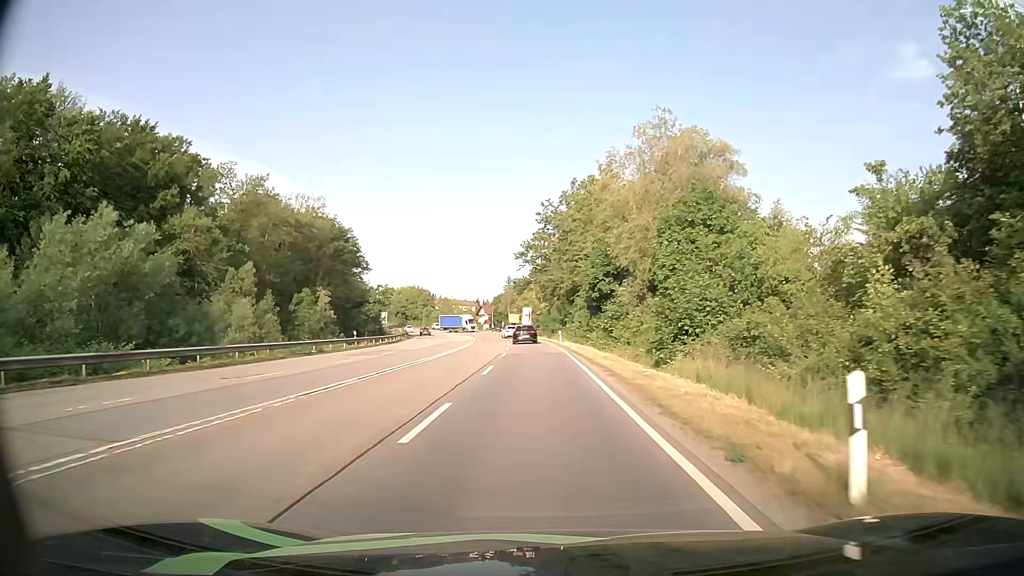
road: secondary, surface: asphalt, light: Day
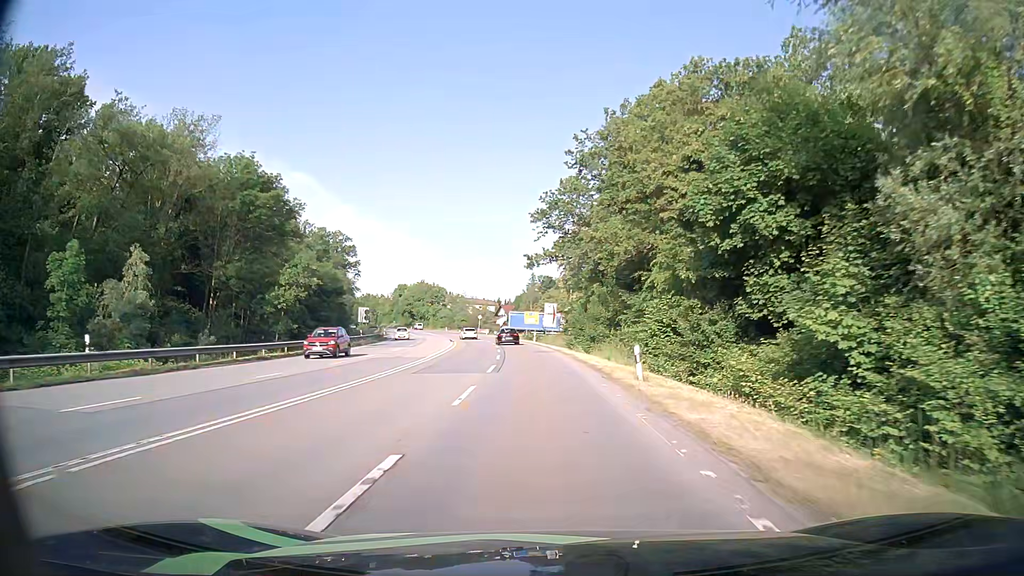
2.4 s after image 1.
(-0.5, +36.1) m; -2°
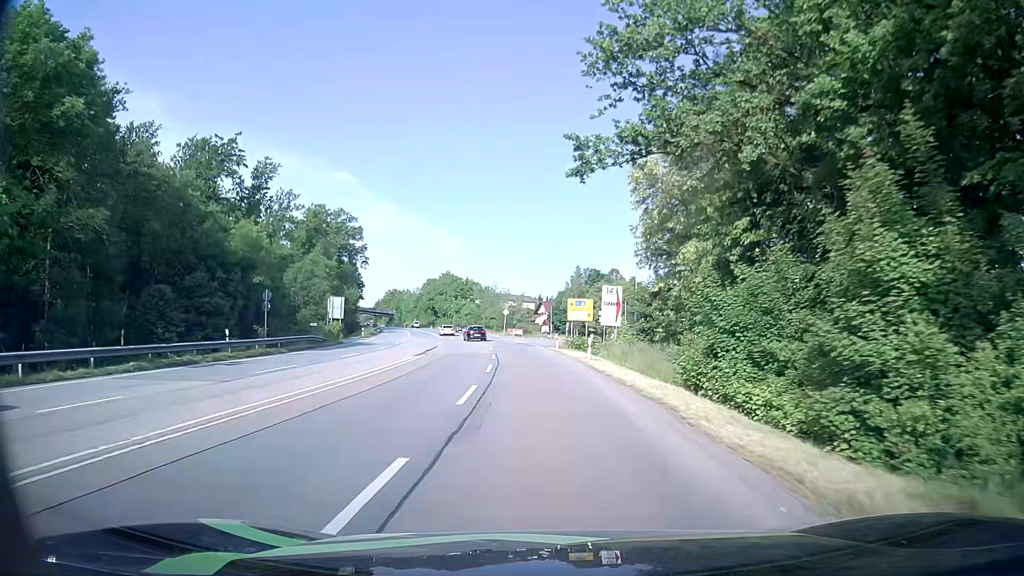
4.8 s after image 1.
(-1.0, +36.3) m; -4°
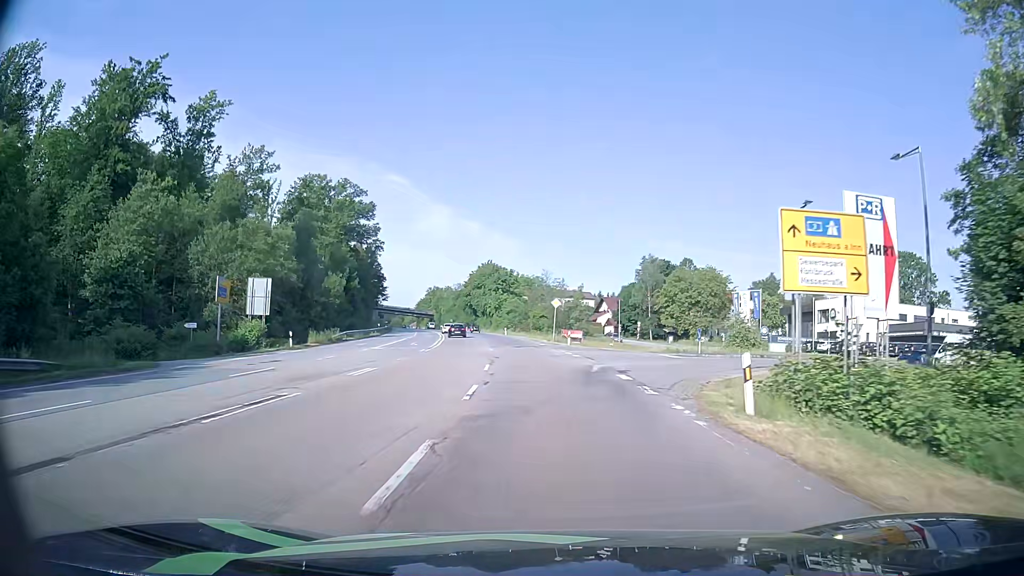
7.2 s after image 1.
(-1.3, +36.5) m; -5°
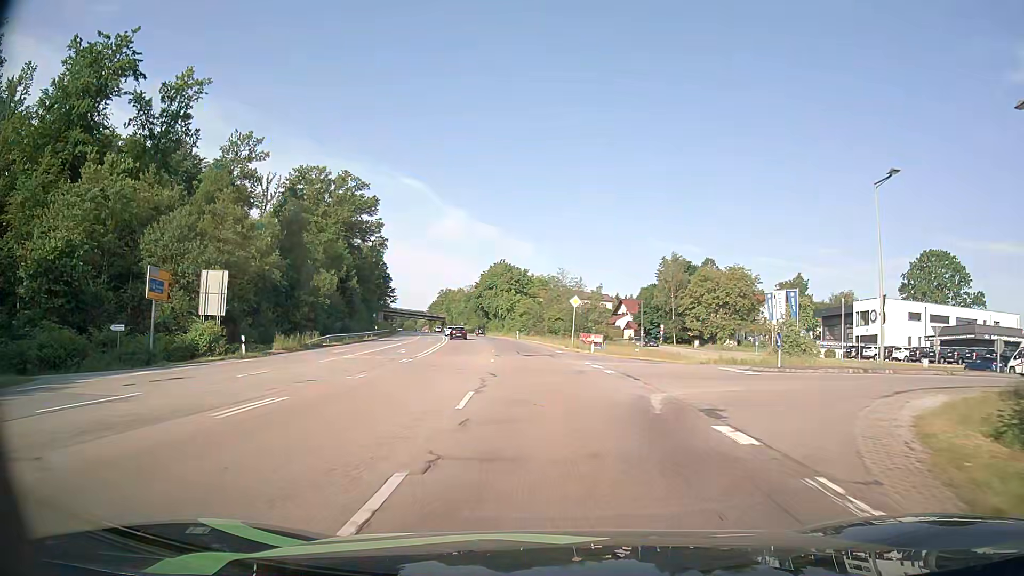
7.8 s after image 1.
(0.0, +9.2) m; -1°
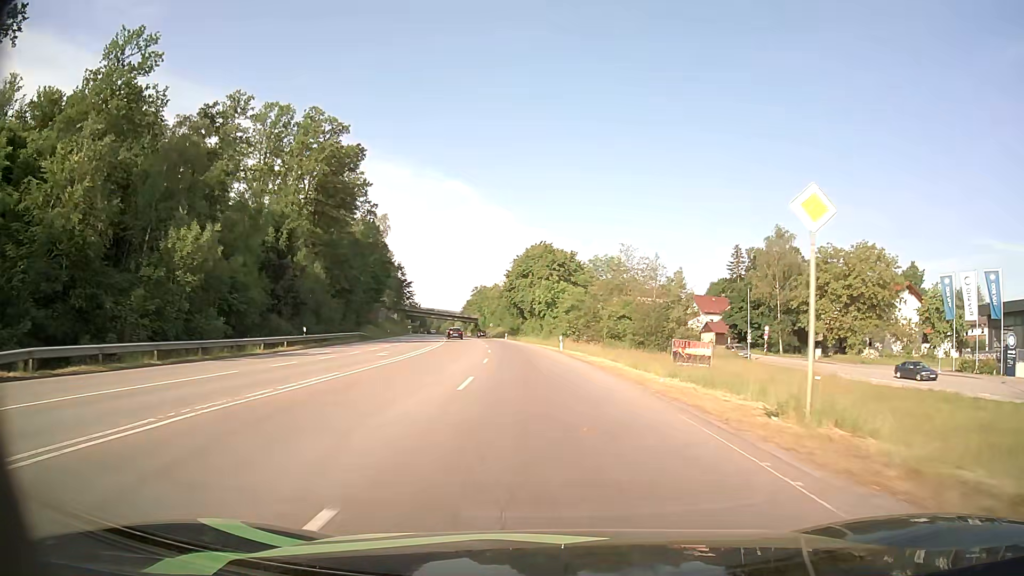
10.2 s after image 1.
(-1.4, +36.9) m; -4°
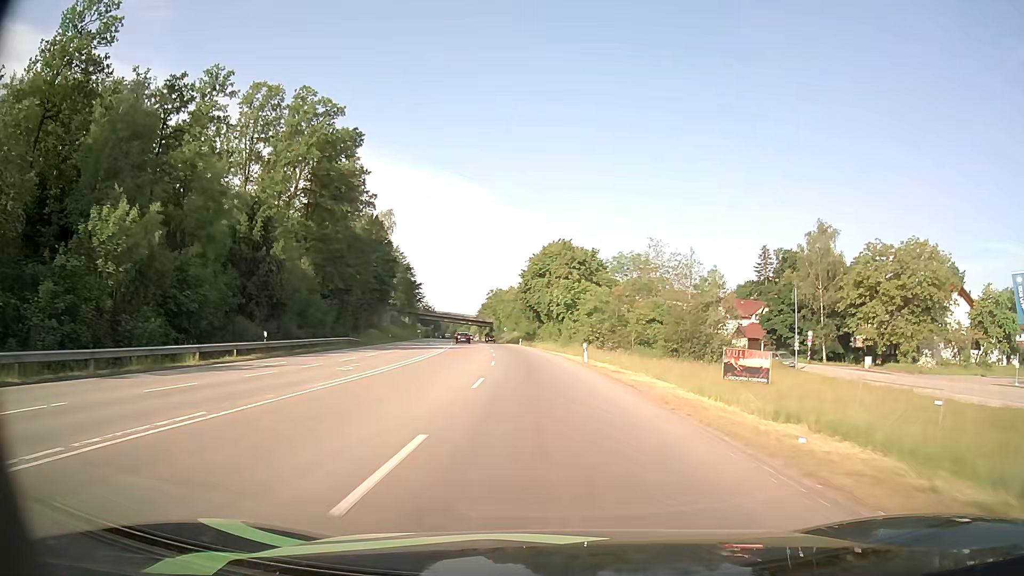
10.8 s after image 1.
(-0.2, +9.3) m; -2°
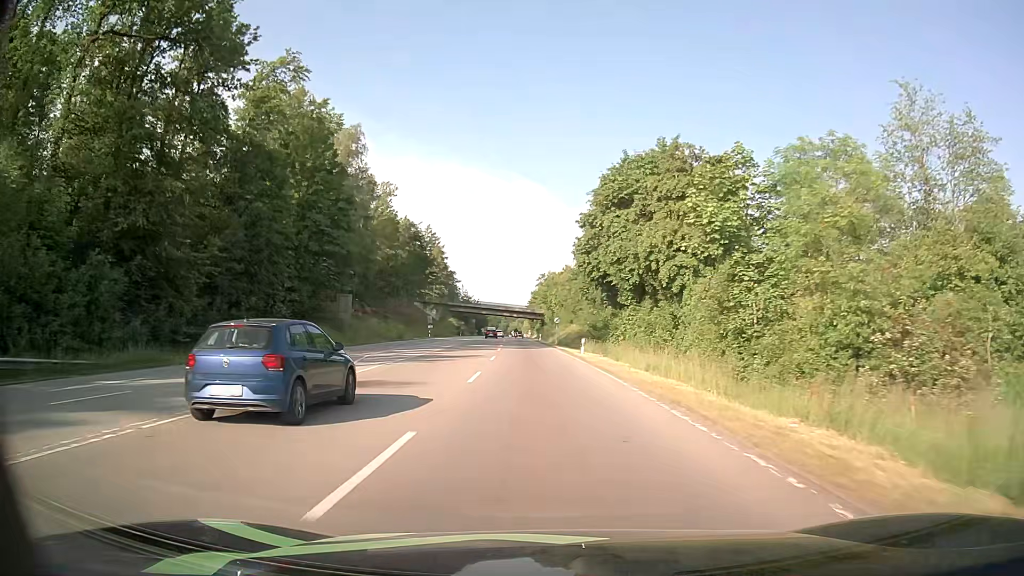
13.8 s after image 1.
(-1.7, +46.5) m; -5°
(0, +10) (0, +20) (-1, +30) (-1, +40) (-2, +50) (-2, +60) (-3, +70) (-3, +80) (-4, +90) (-4, +100) m
